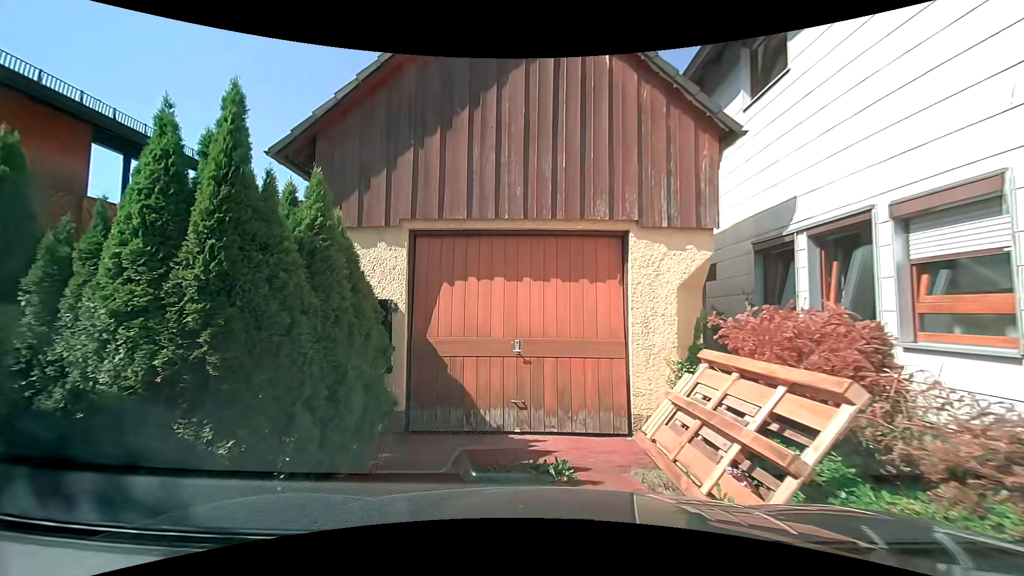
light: Day
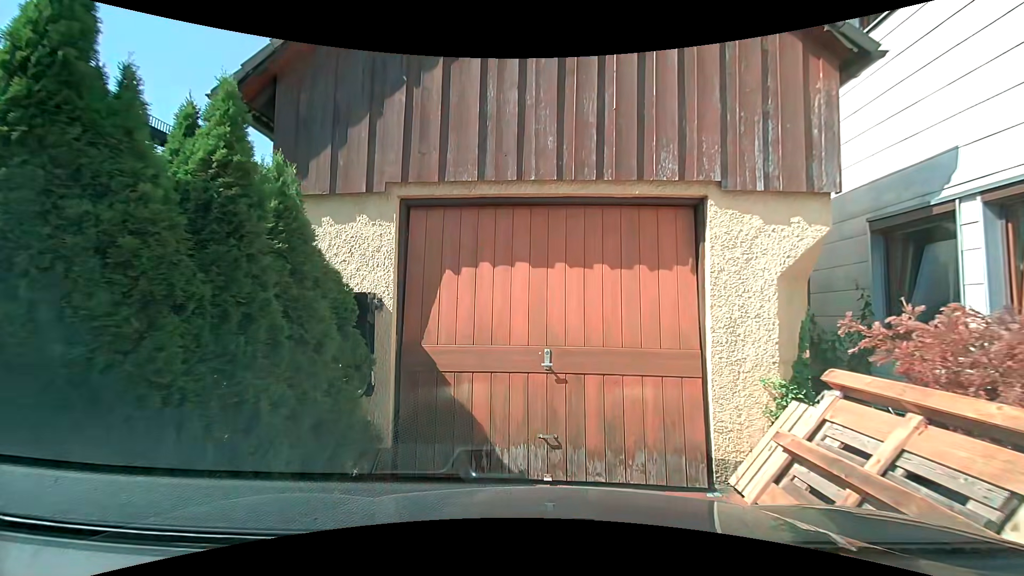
(-0.1, +1.5) m; -2°
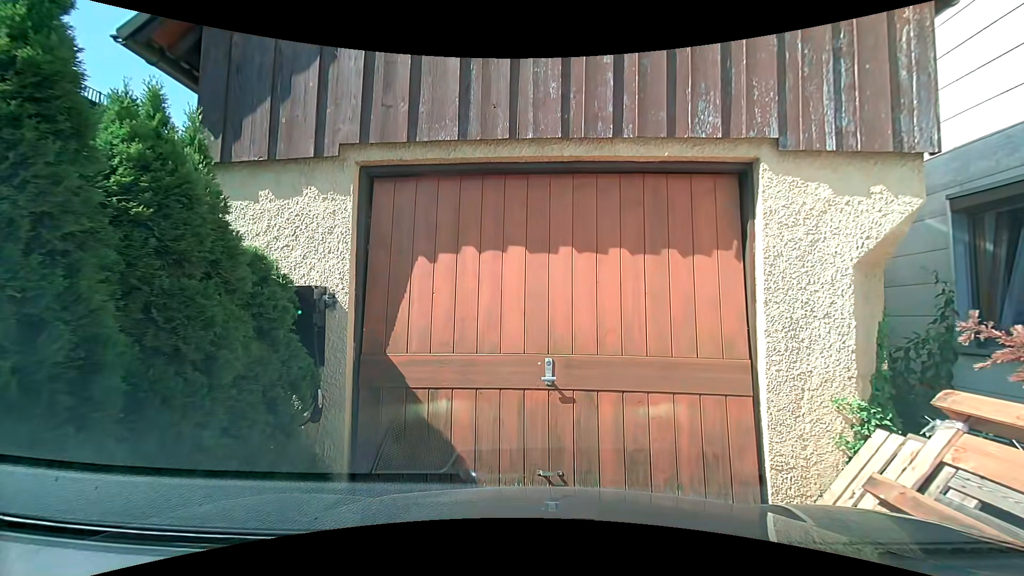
(0.0, +0.8) m; -1°
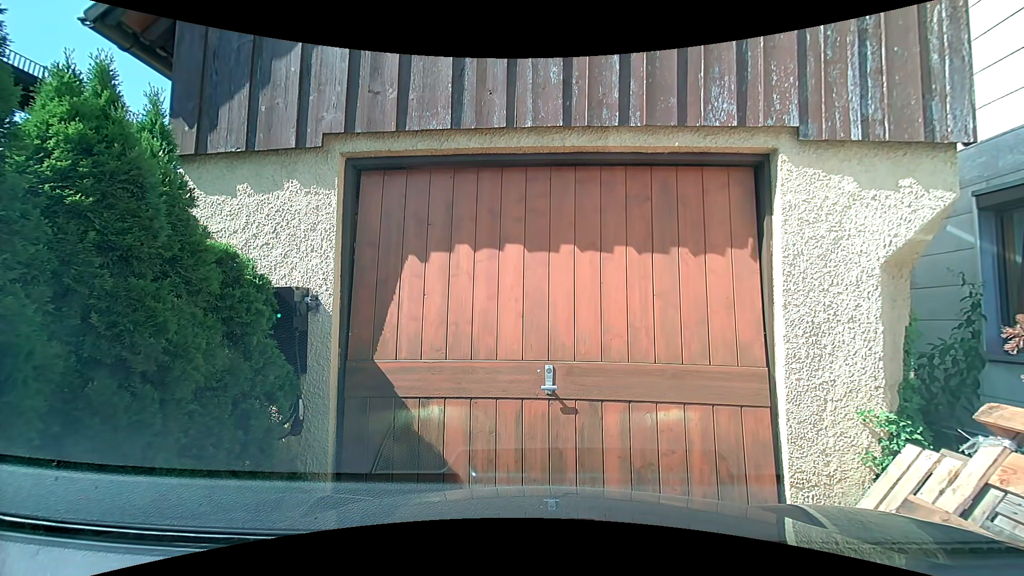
(0.0, +0.3) m; 0°
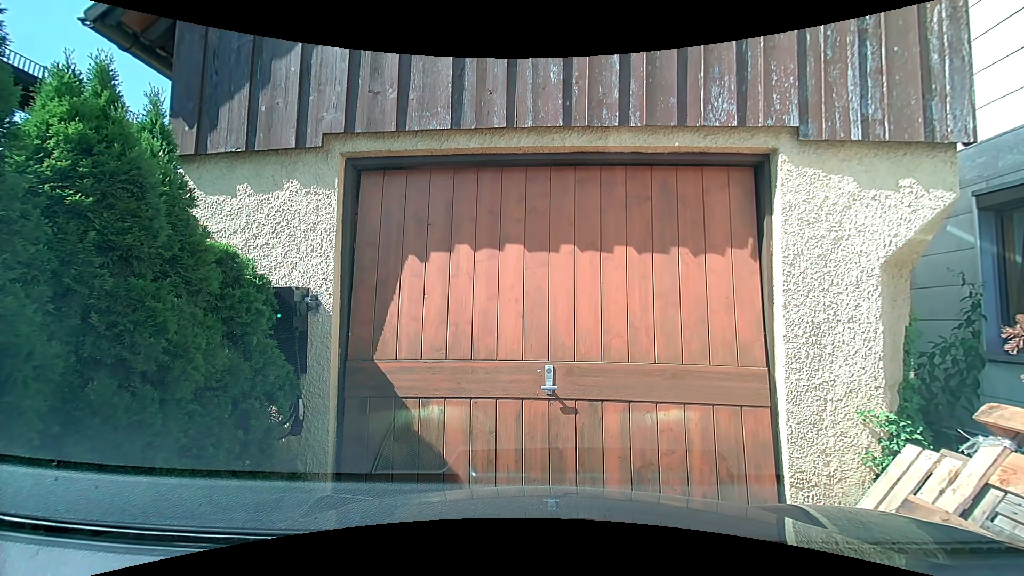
(0.0, 0.0) m; 0°
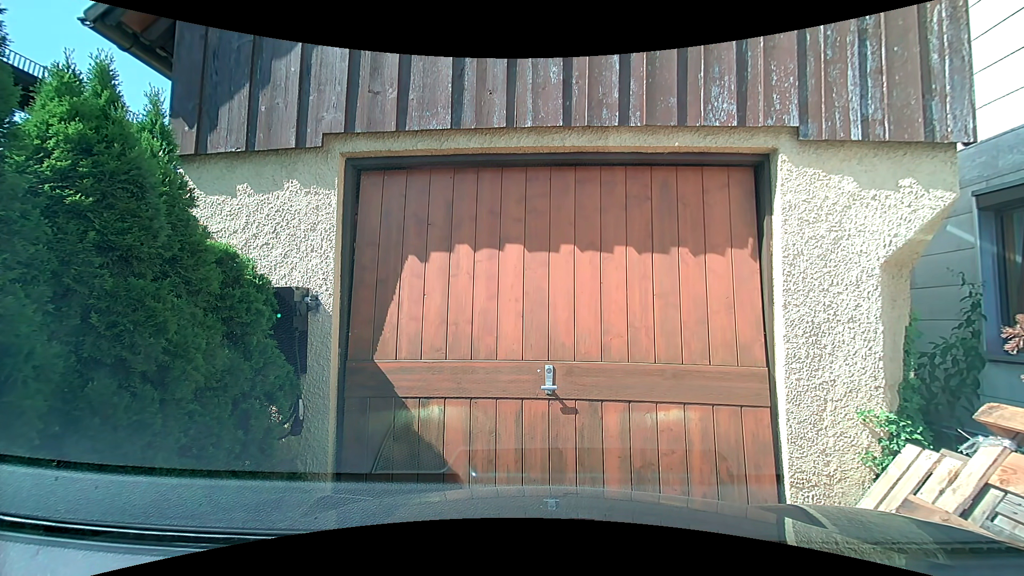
(0.0, 0.0) m; 0°
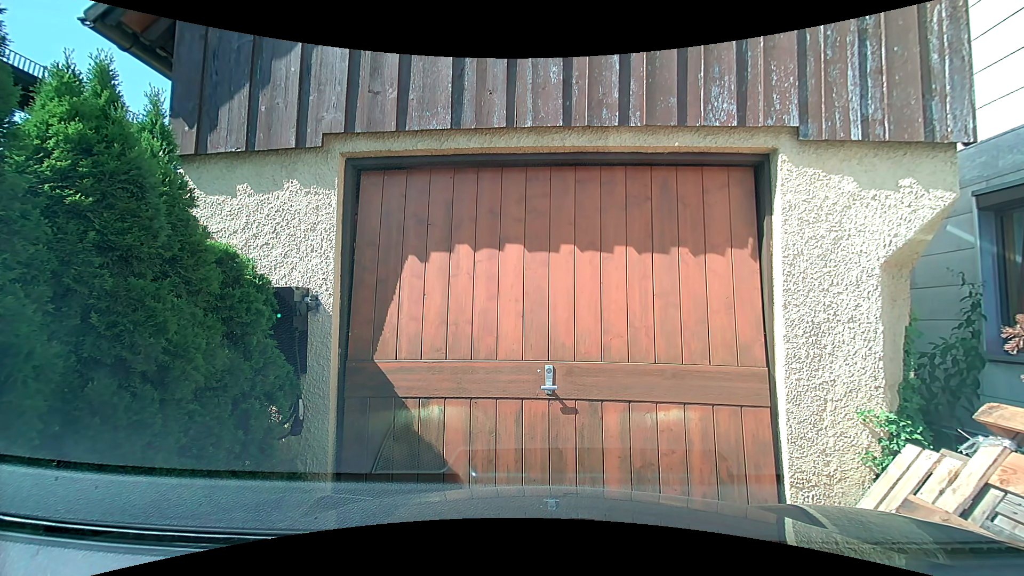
(0.0, 0.0) m; 0°
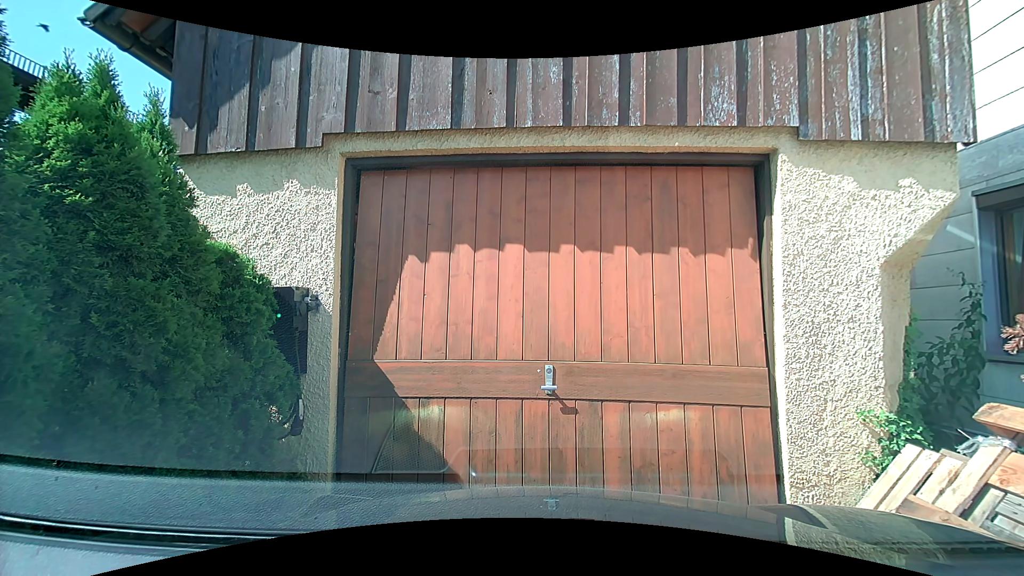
(0.0, 0.0) m; 0°
